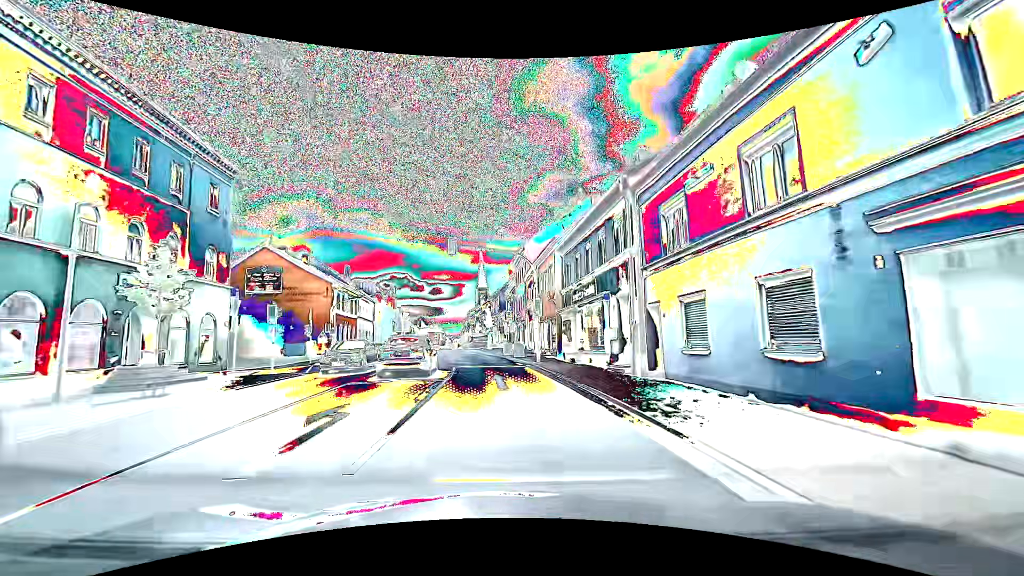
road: primary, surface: asphalt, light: Day
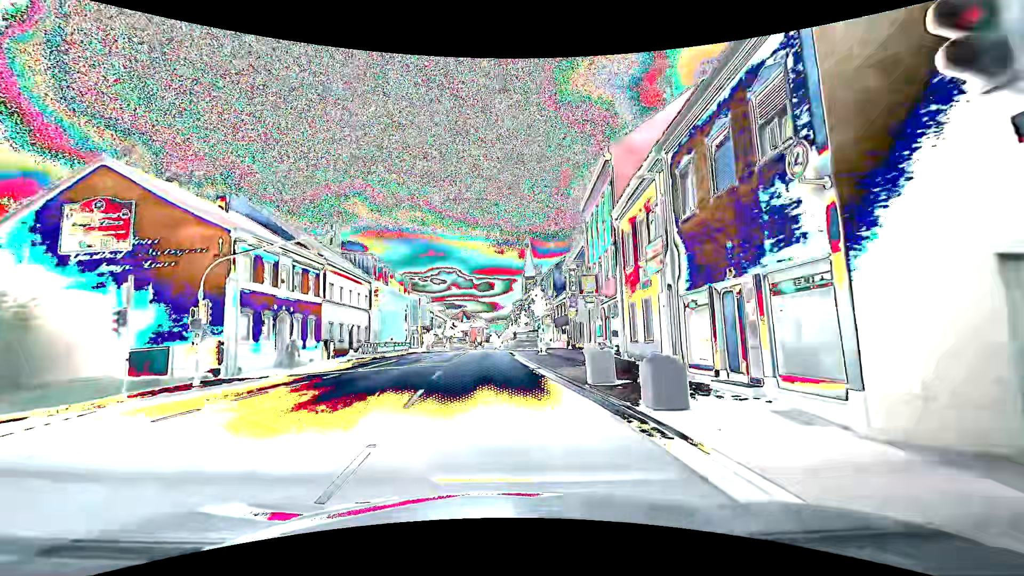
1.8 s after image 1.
(-0.7, +23.8) m; -4°
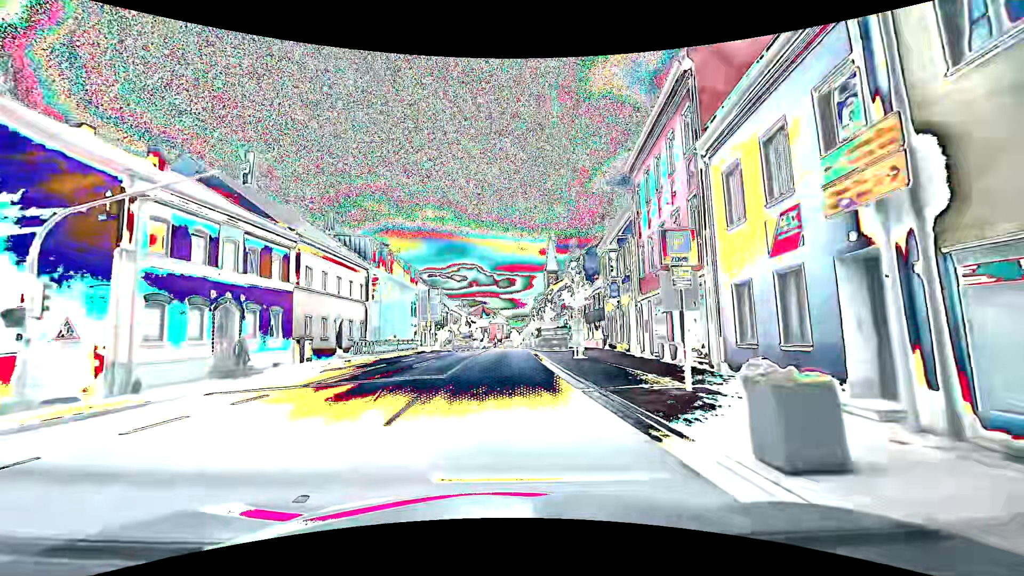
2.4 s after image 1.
(-0.2, +8.0) m; -3°
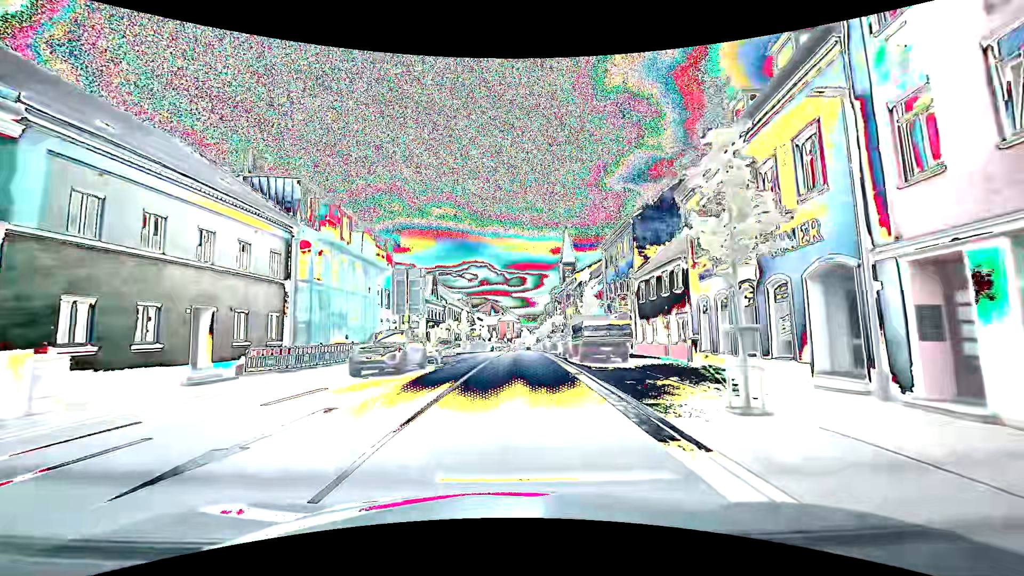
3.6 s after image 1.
(-0.4, +16.0) m; -2°
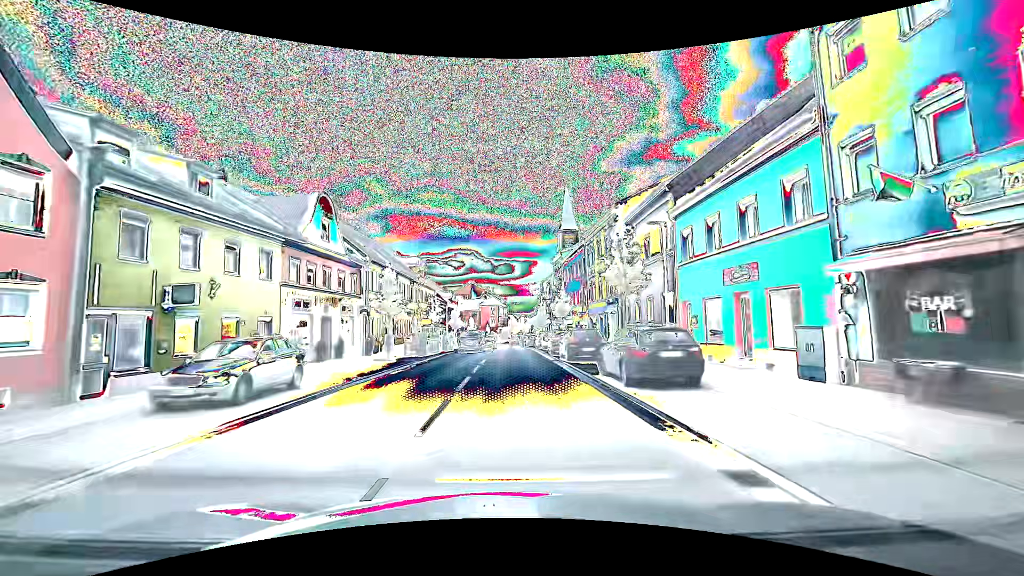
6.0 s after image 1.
(+0.4, +32.1) m; +2°
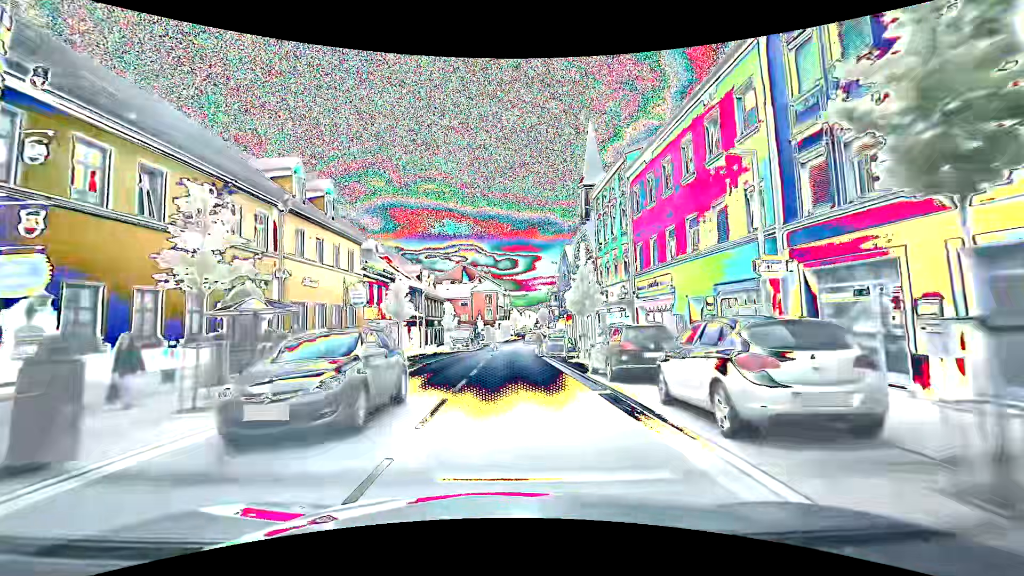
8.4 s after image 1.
(-0.2, +32.4) m; -1°
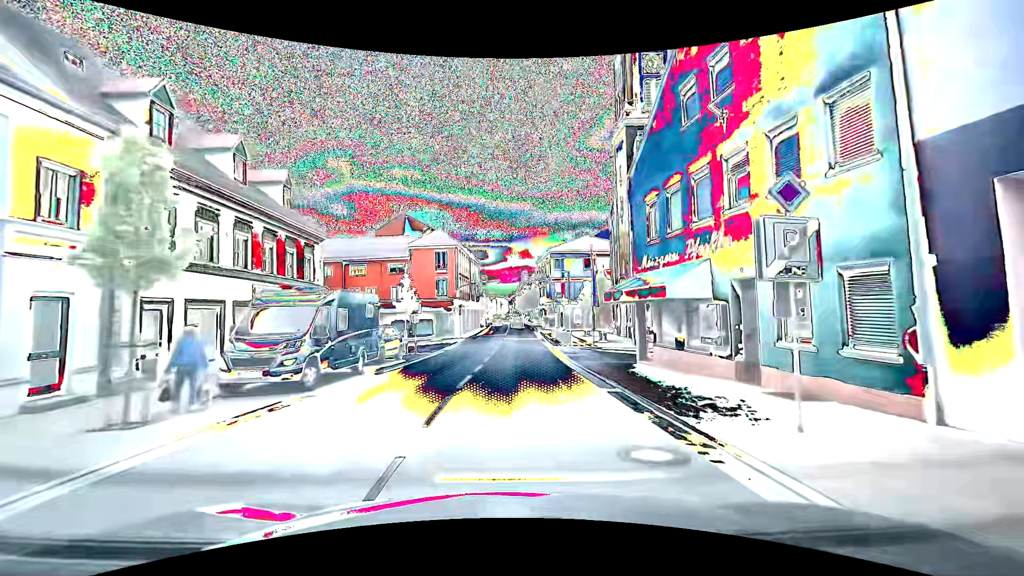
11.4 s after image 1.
(-0.3, +40.5) m; +3°
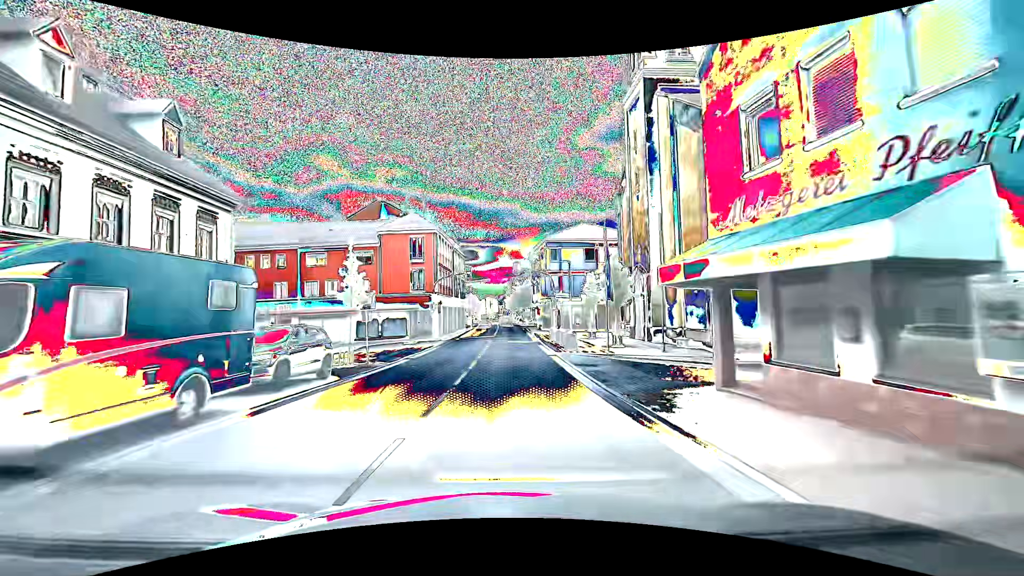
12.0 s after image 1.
(+0.2, +8.1) m; +2°
(0, +10) (0, +20) (0, +30) (+1, +40) (+1, +50) (0, +60) (0, +70) (0, +80) (0, +90) (-1, +100) m
